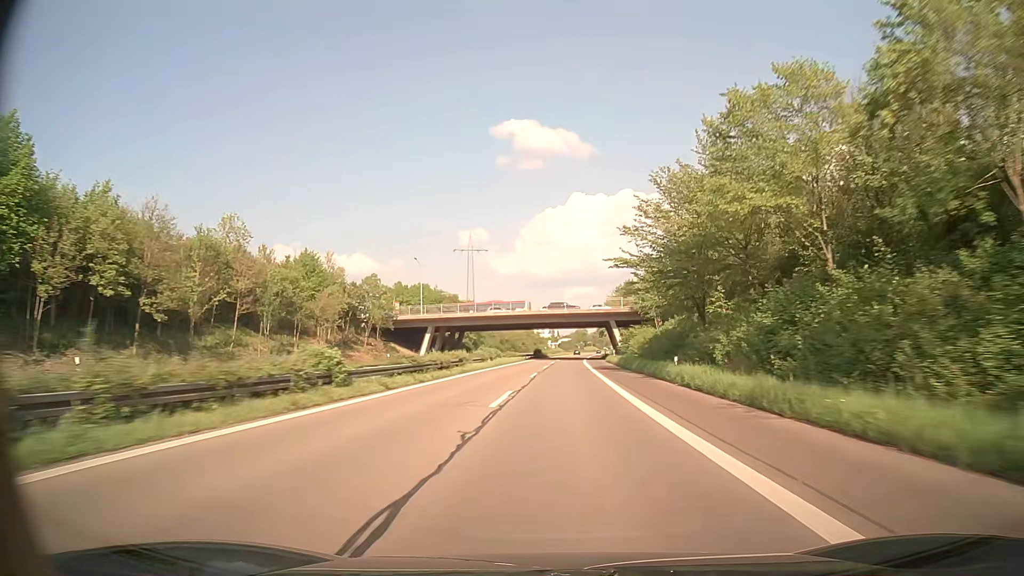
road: trunk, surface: asphalt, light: Day
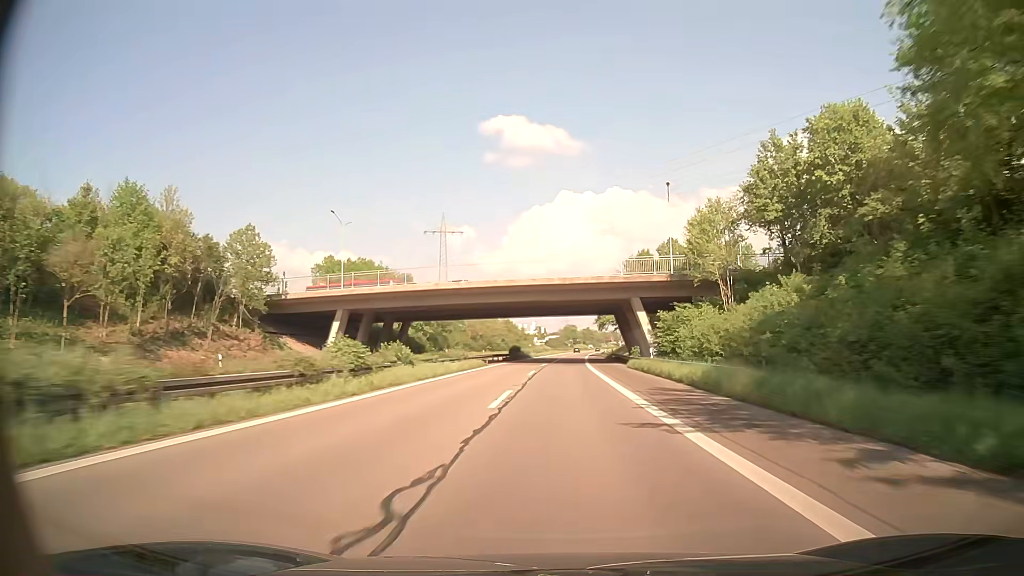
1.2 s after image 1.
(+0.3, +36.6) m; +1°
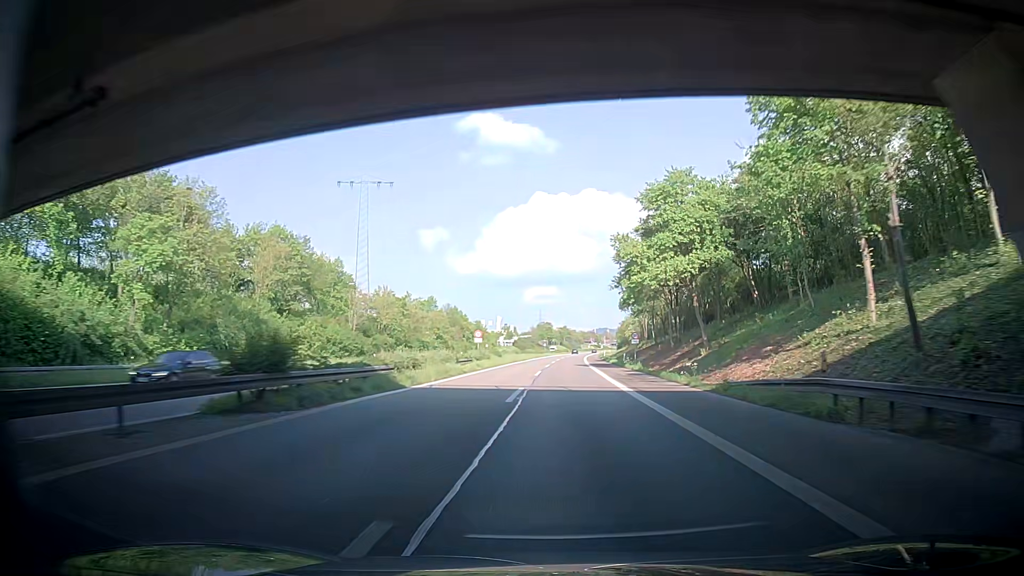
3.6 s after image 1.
(+0.8, +69.7) m; +1°
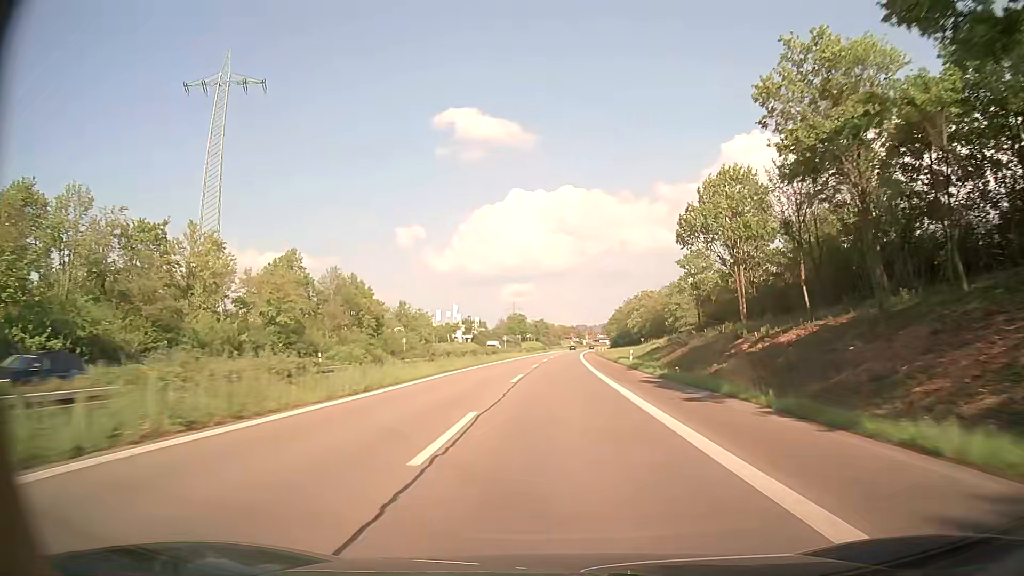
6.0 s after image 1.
(+2.2, +62.9) m; +3°
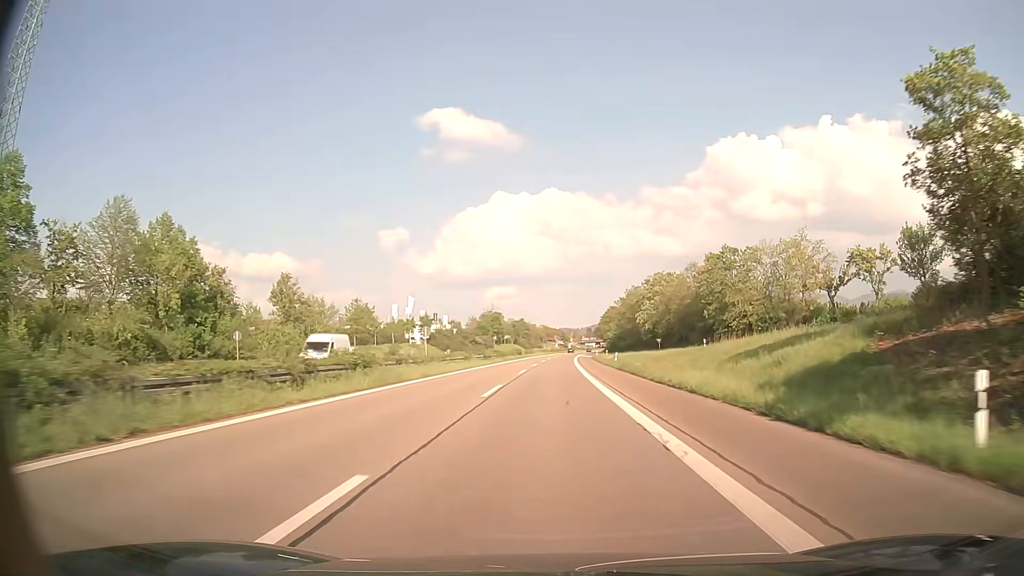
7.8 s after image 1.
(+0.4, +42.3) m; +1°
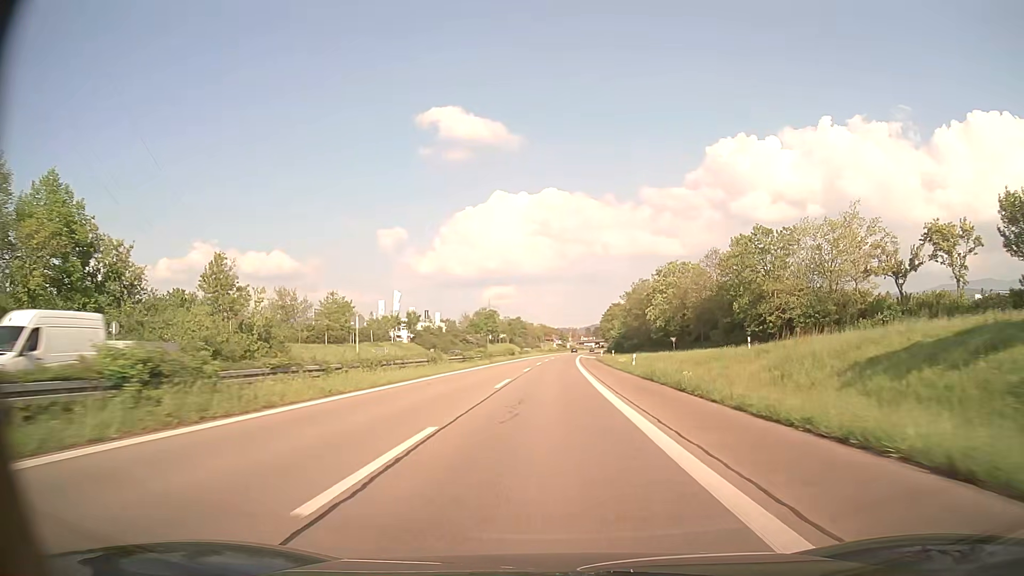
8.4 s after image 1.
(0.0, +13.6) m; 0°
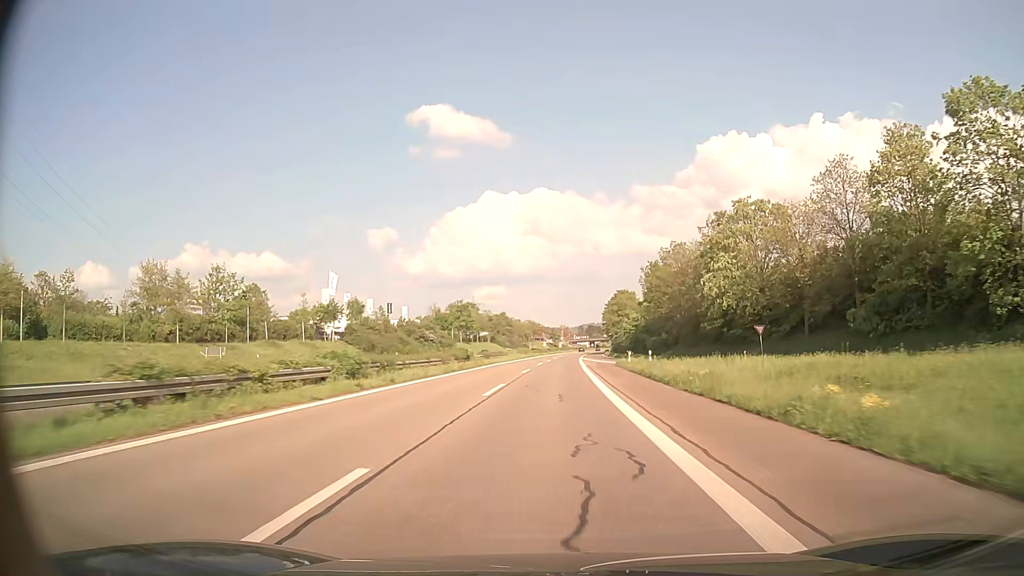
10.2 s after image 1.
(+0.3, +39.7) m; +1°
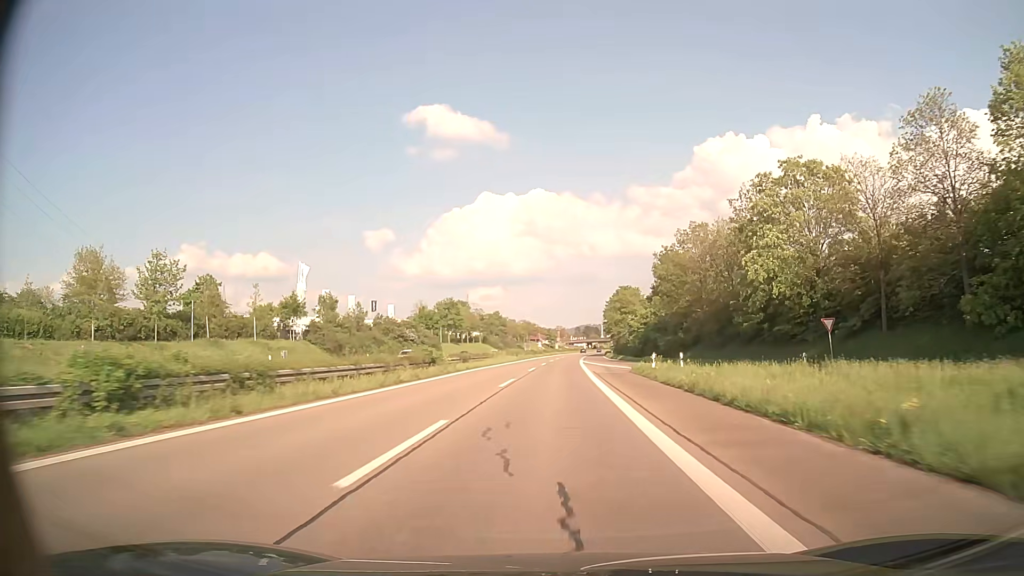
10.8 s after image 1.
(0.0, +12.9) m; 0°
(0, +10) (0, +20) (0, +30) (0, +40) (0, +50) (+1, +60) (+1, +70) (+1, +80) (+2, +90) (+2, +100) m
